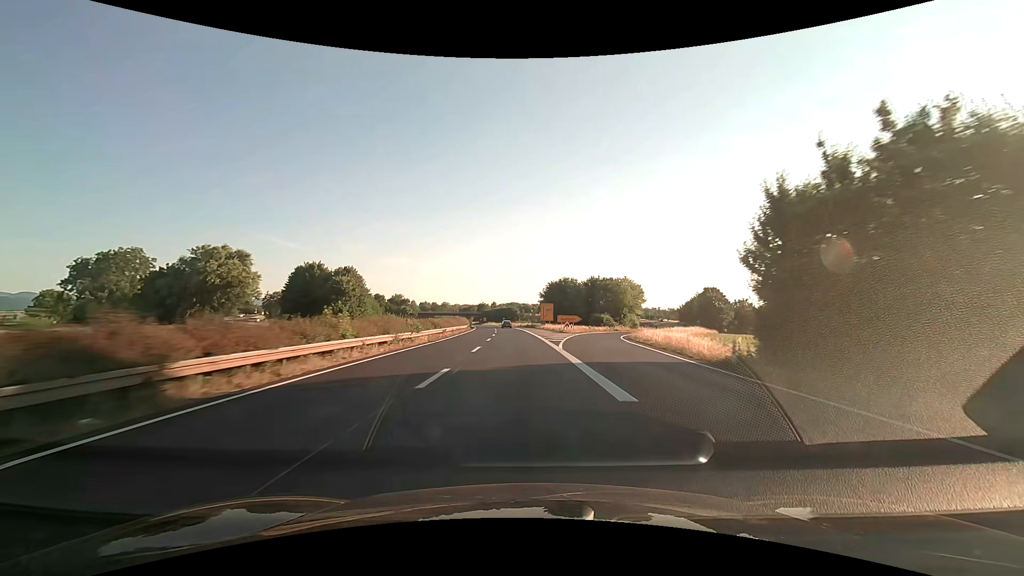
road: trunk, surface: asphalt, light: Day
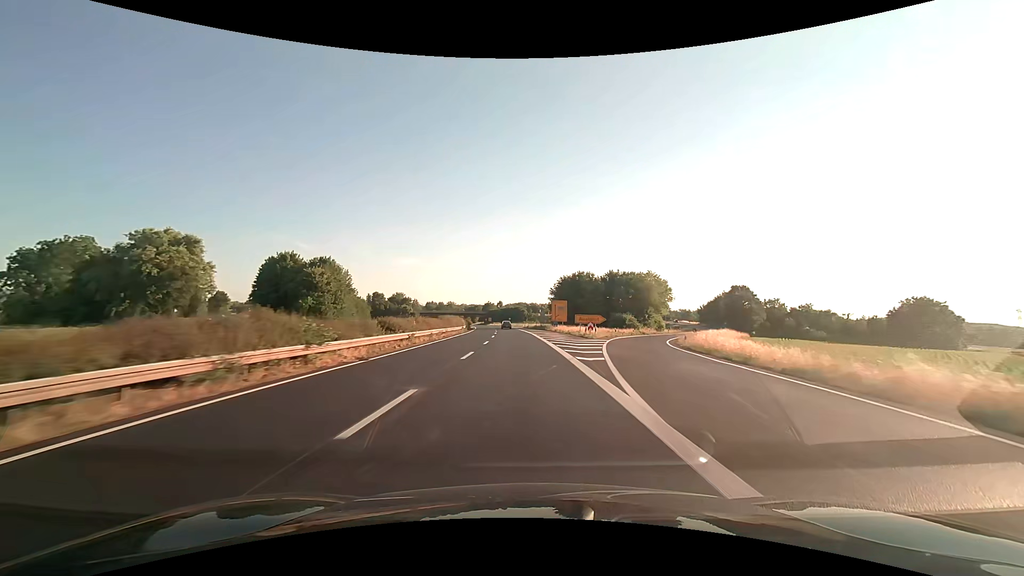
(-0.1, +16.2) m; -1°
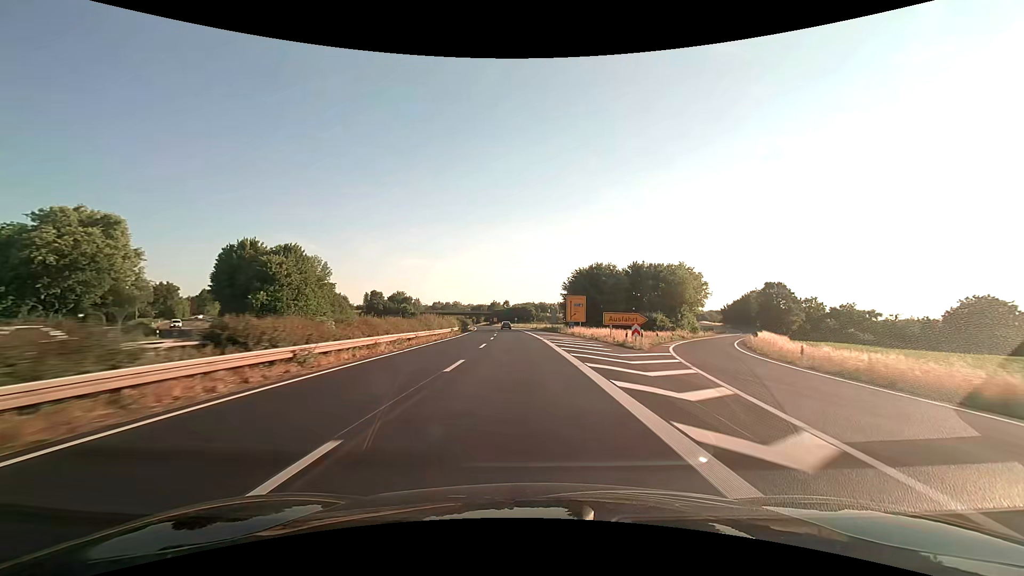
(-0.1, +16.2) m; -1°
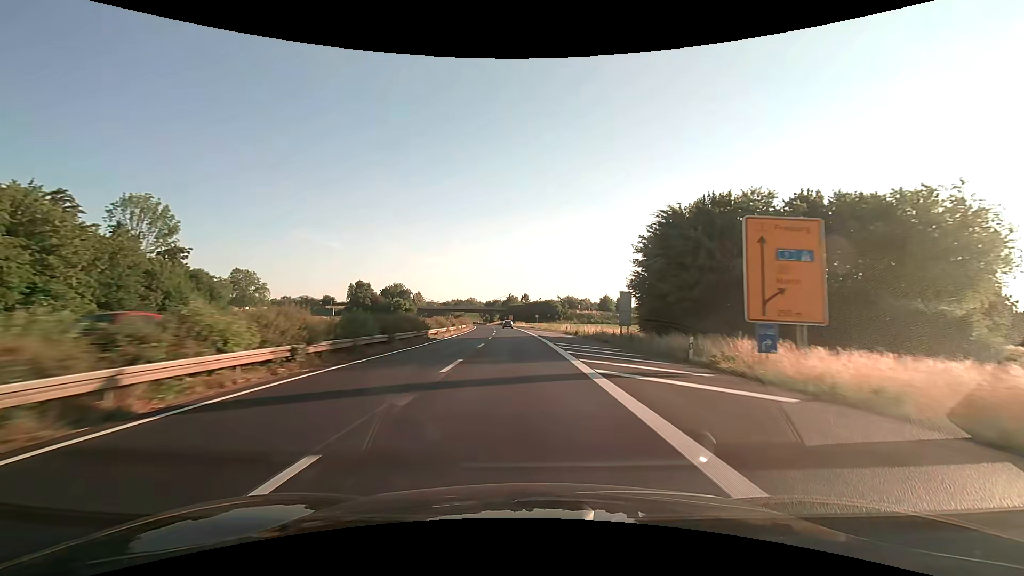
(-1.1, +48.8) m; -3°
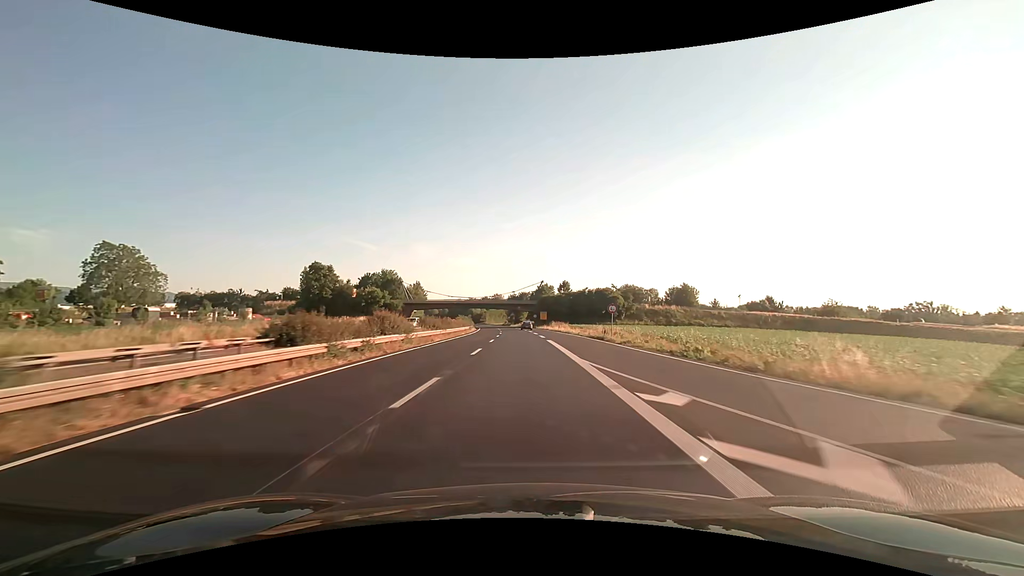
(-2.0, +65.3) m; -4°
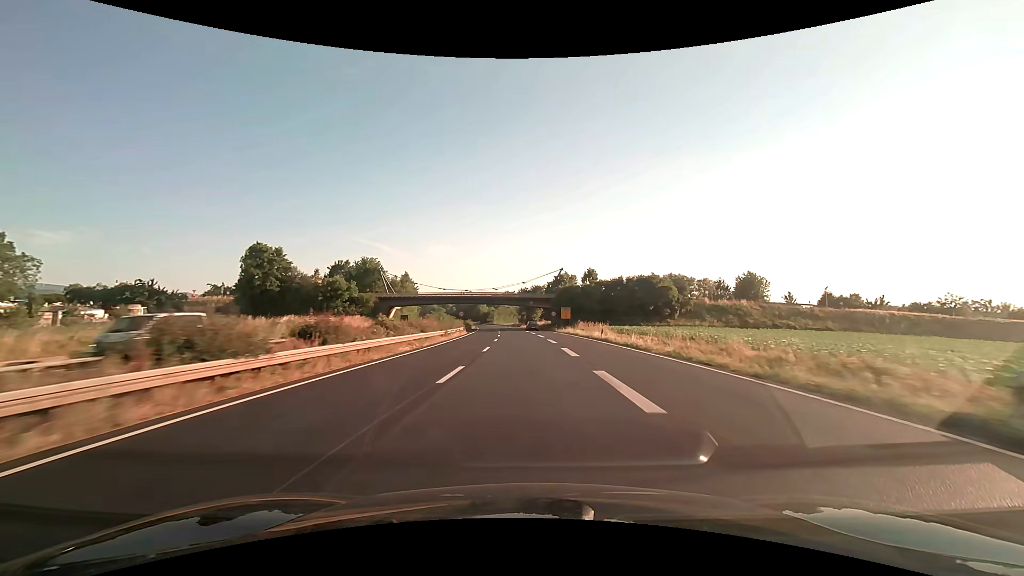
(-0.5, +32.7) m; -2°
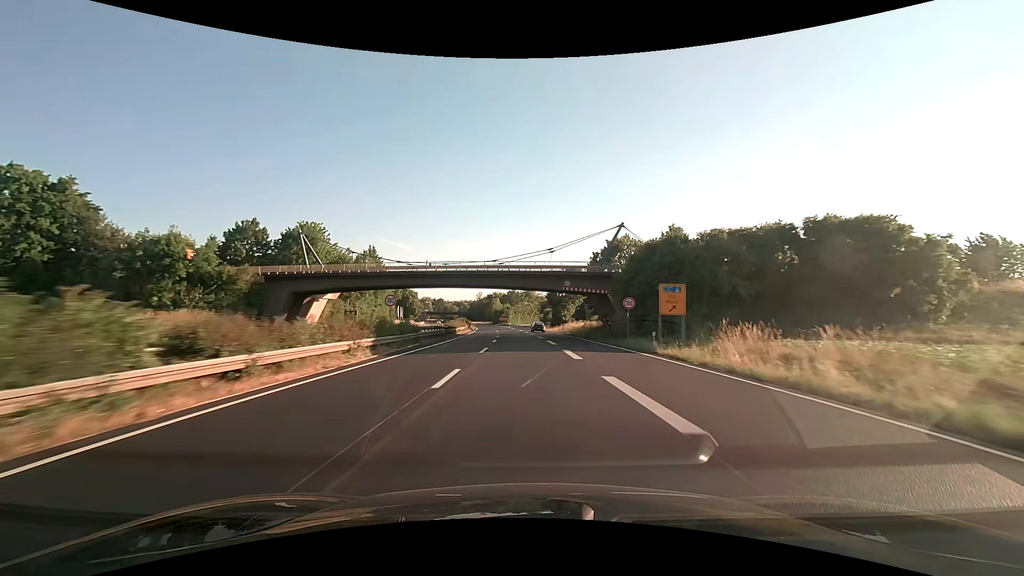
(-1.0, +49.0) m; -2°
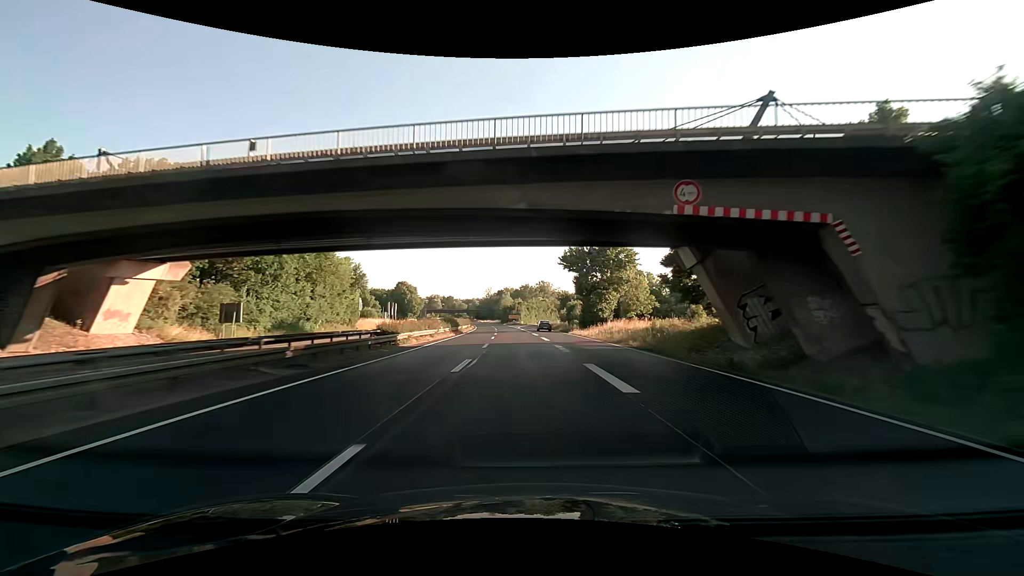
(-0.5, +32.7) m; -2°
(0, +10) (0, +20) (0, +30) (-1, +40) (-1, +50) (-2, +60) (-2, +70) (-3, +80) (-4, +90) (-4, +100) m
